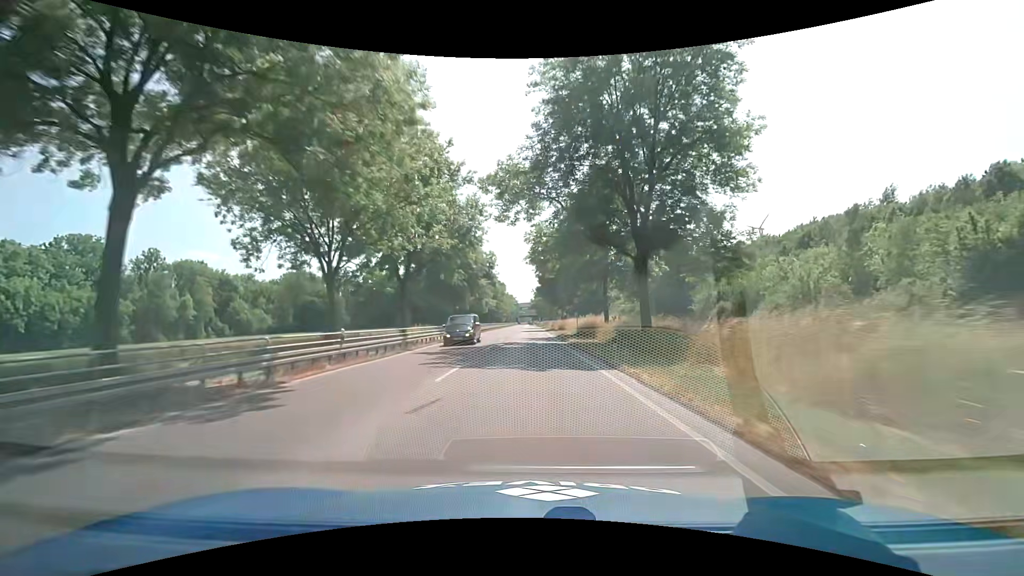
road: secondary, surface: asphalt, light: Day
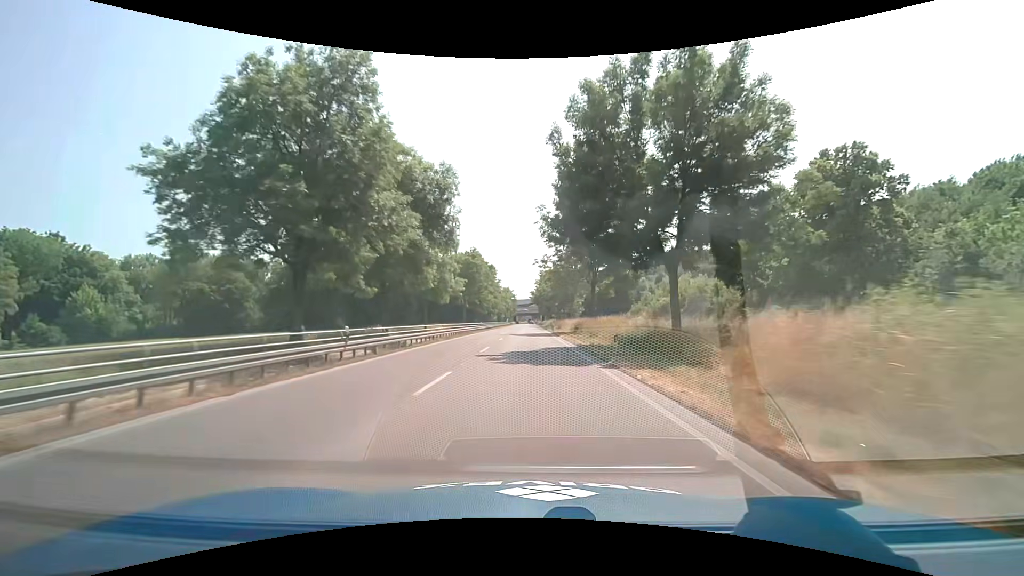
(+0.3, +49.9) m; 0°
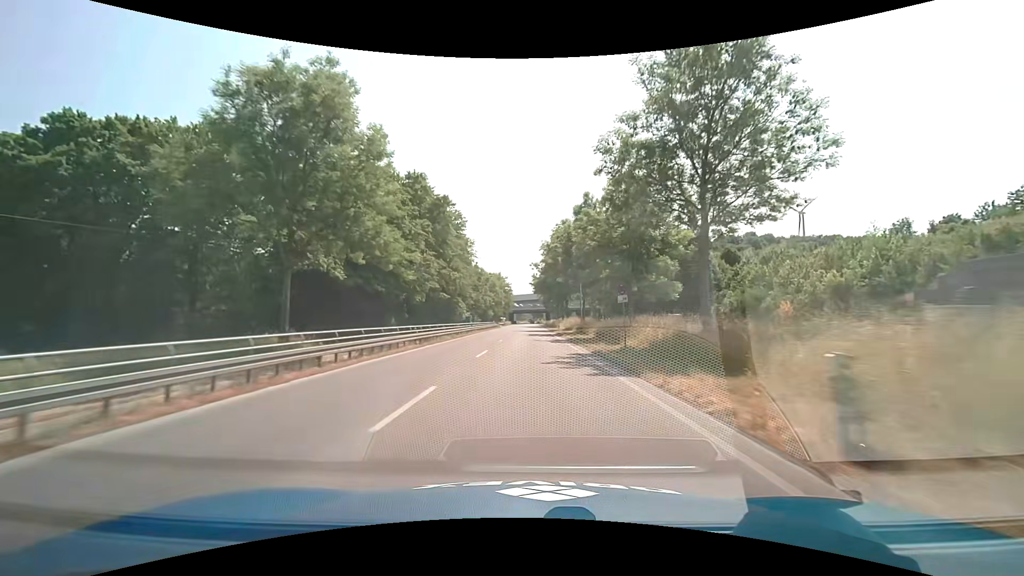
(0.0, +62.4) m; 0°
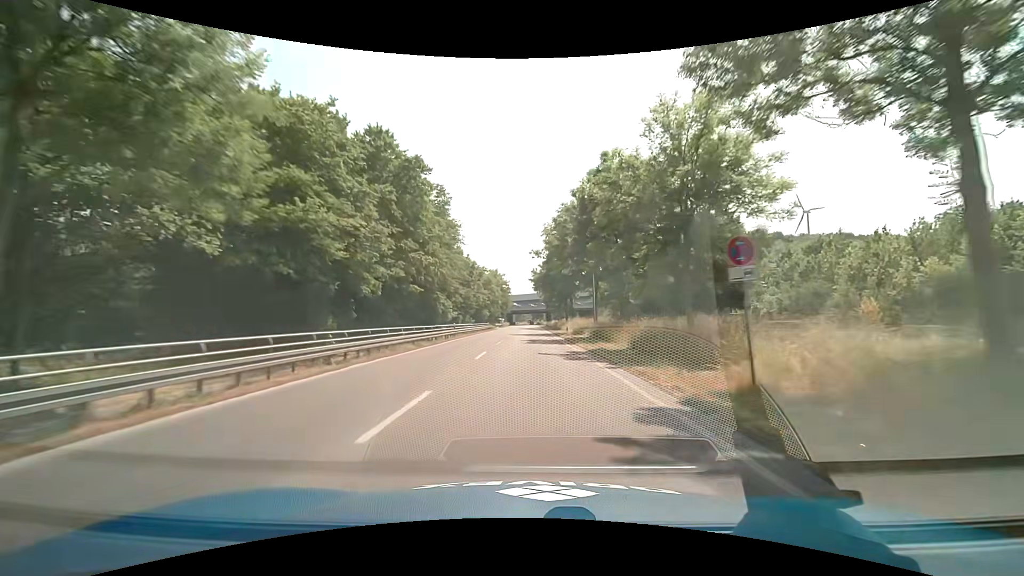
(0.0, +12.5) m; 0°
(0, +10) (0, +20) (0, +30) (0, +40) (0, +50) (0, +60) (0, +70) (0, +80) (0, +90) (+1, +100) m
